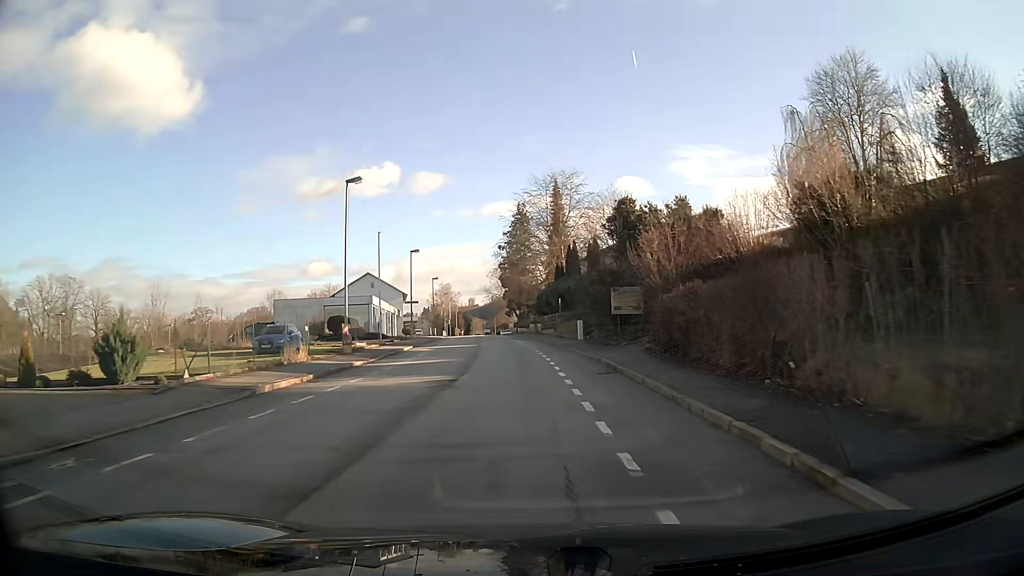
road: primary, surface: asphalt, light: Day
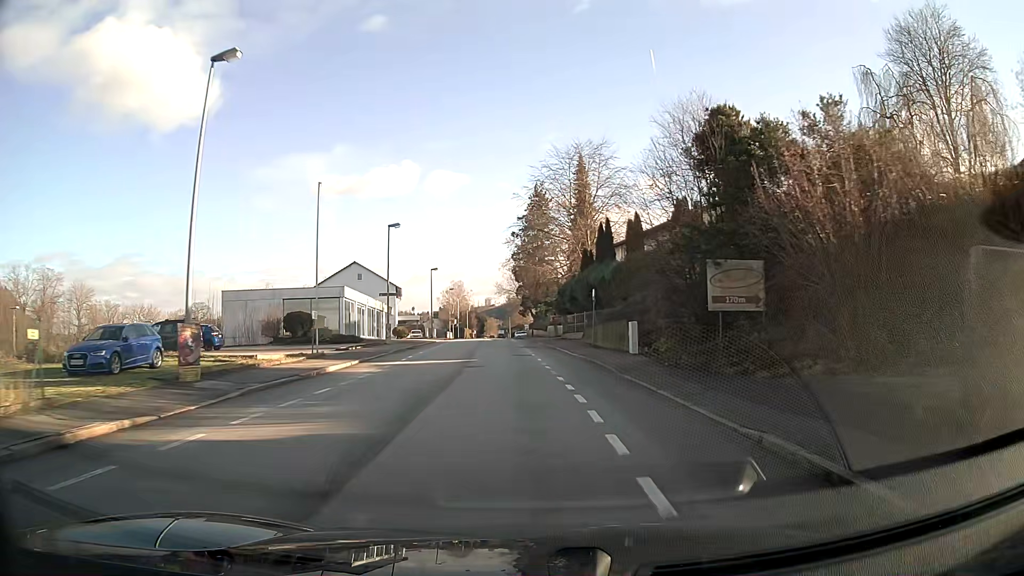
(-0.2, +15.8) m; -1°
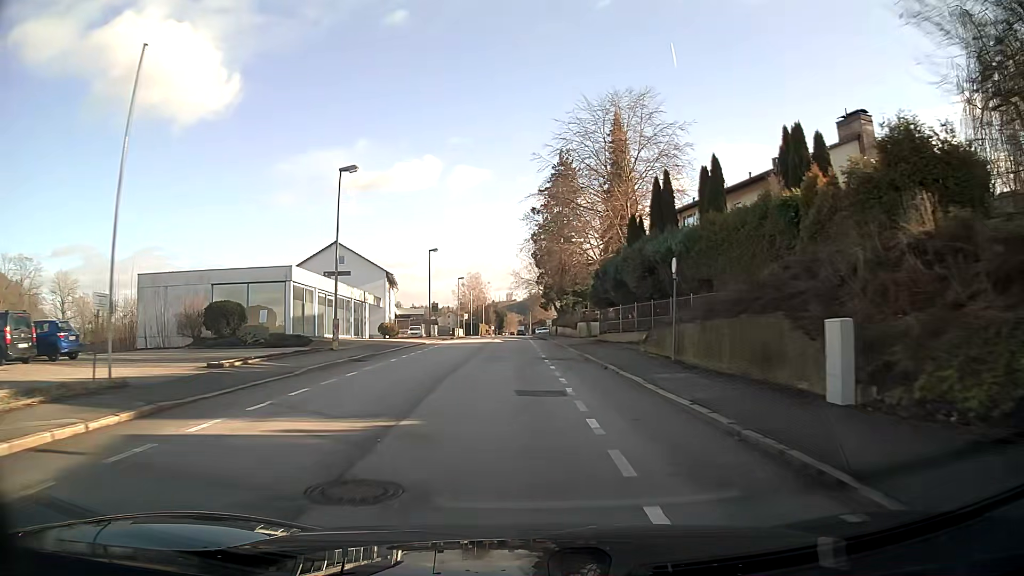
(-0.2, +15.7) m; -2°
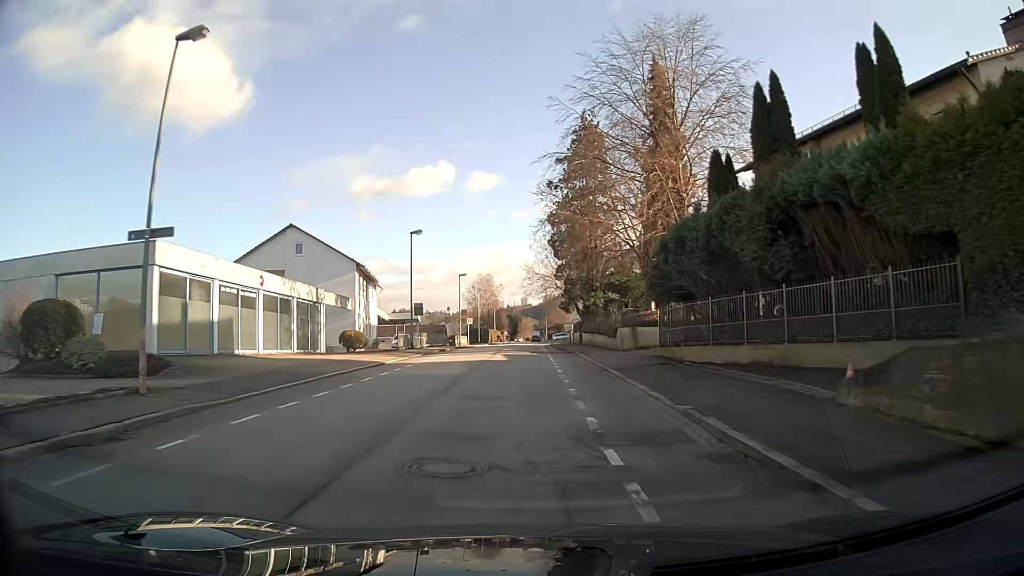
(-0.1, +15.7) m; -1°
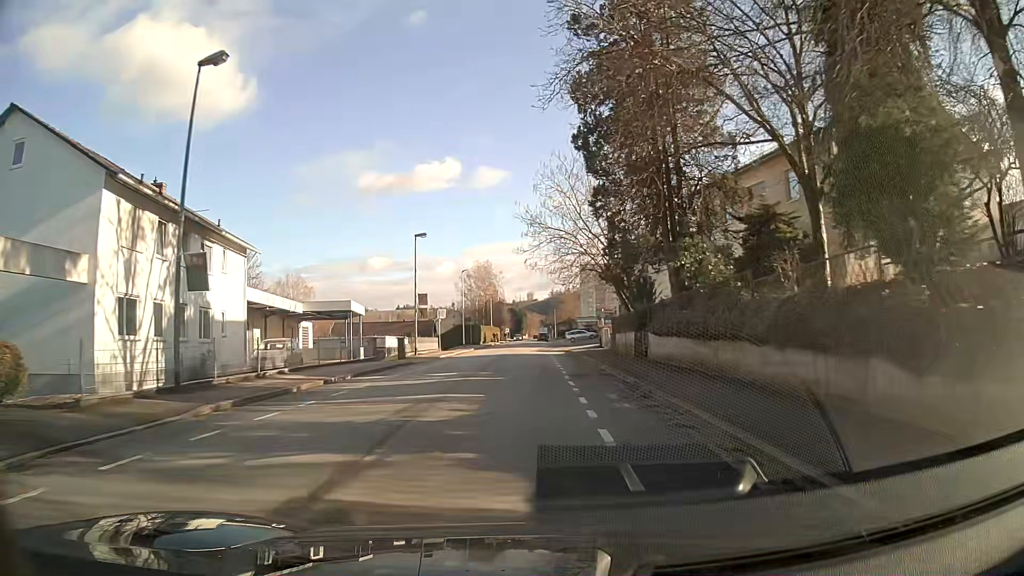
(-0.2, +30.5) m; 0°
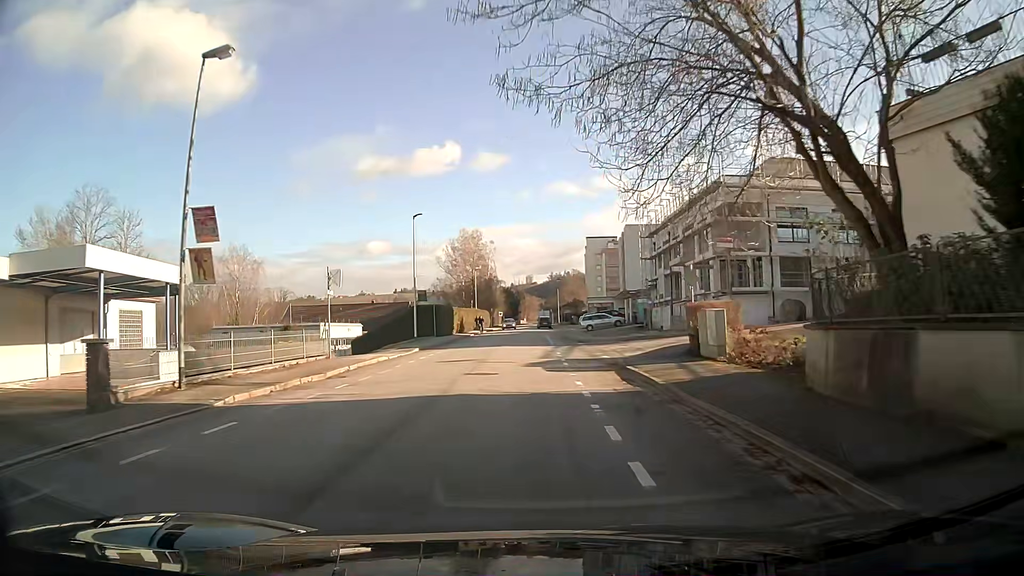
(-0.1, +29.6) m; 0°
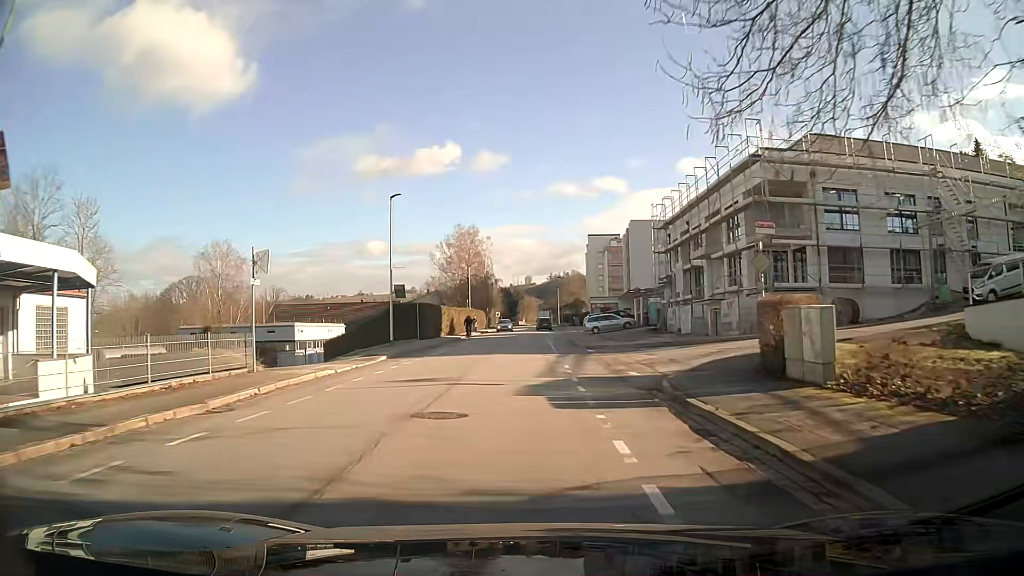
(0.0, +7.1) m; +1°
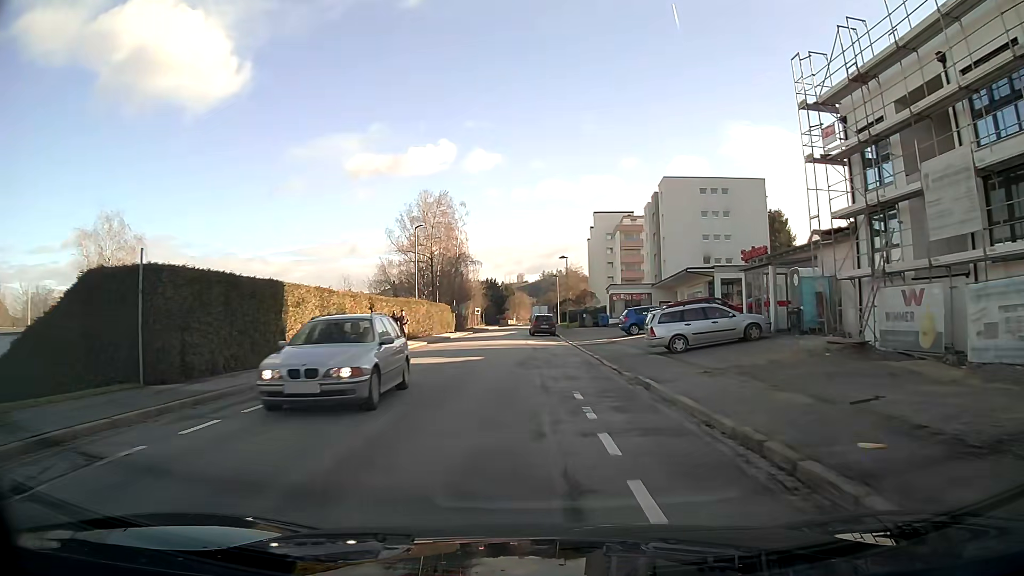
(-0.3, +33.3) m; 0°
(0, +10) (-1, +20) (-1, +30) (-2, +40) (-2, +50) (-2, +60) (-2, +70) (-2, +80) (-2, +90) (-2, +100) m
